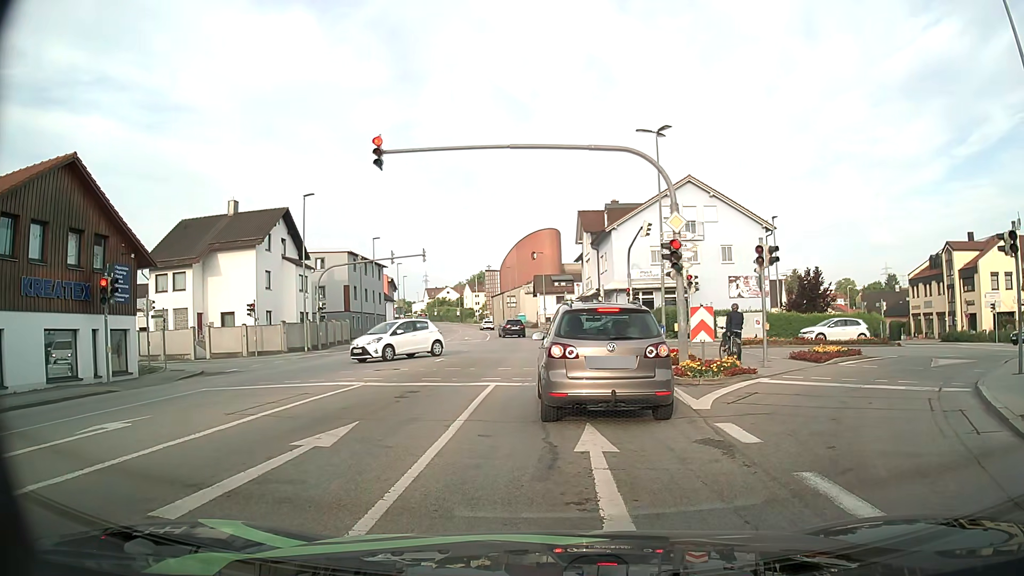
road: tertiary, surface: asphalt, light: Day
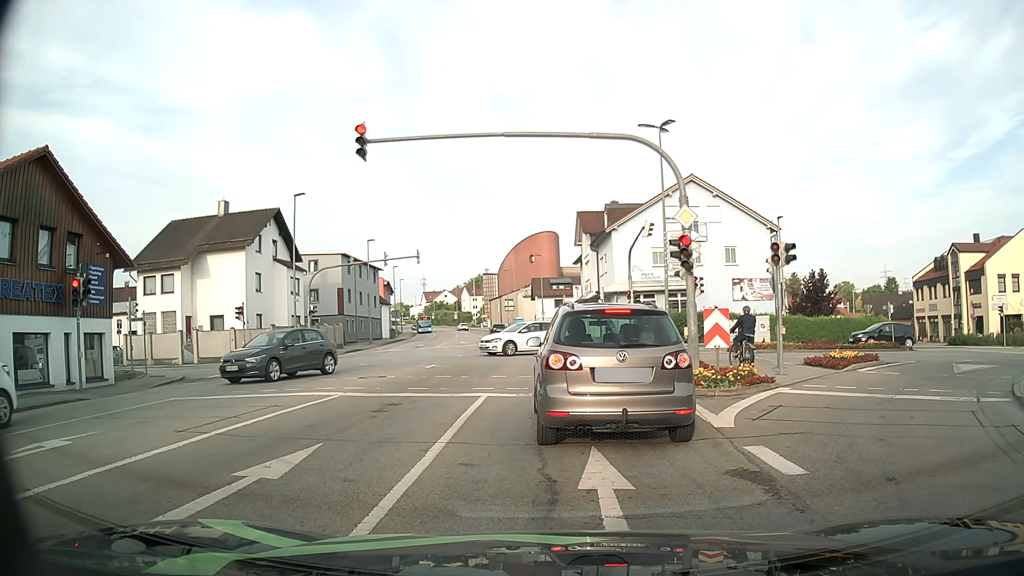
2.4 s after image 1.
(+0.1, +1.4) m; +2°
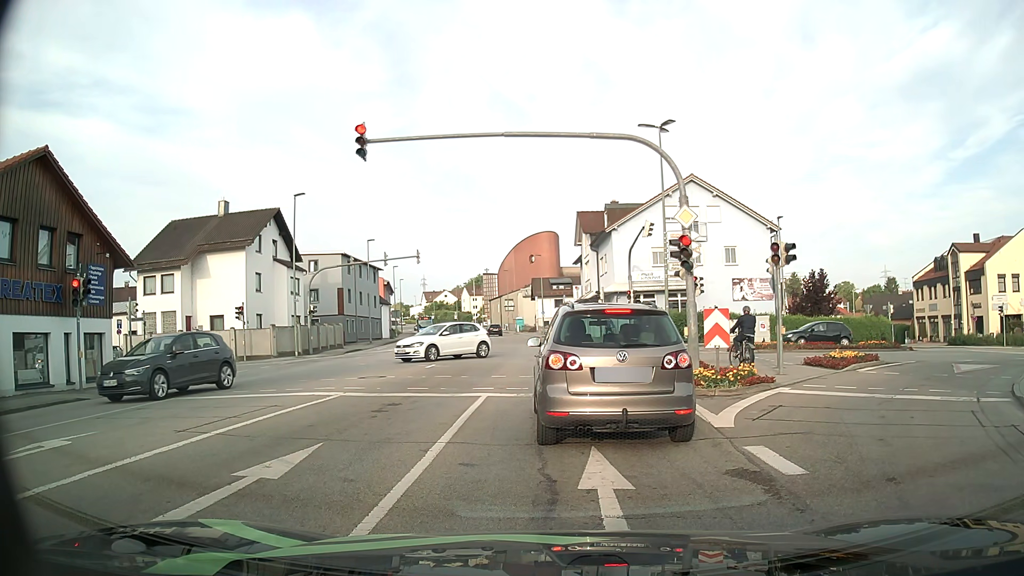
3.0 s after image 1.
(0.0, 0.0) m; 0°
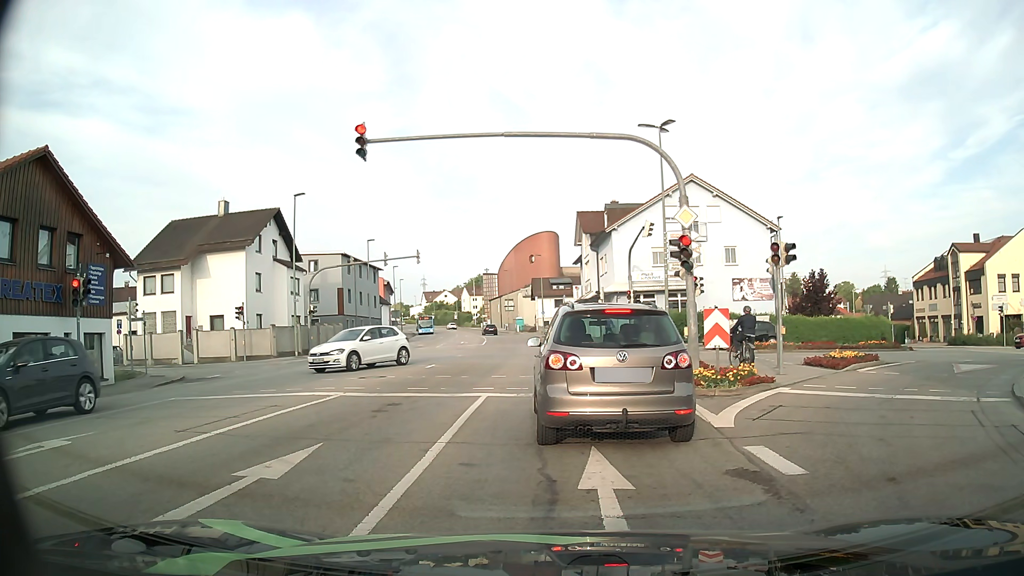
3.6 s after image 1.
(0.0, 0.0) m; 0°
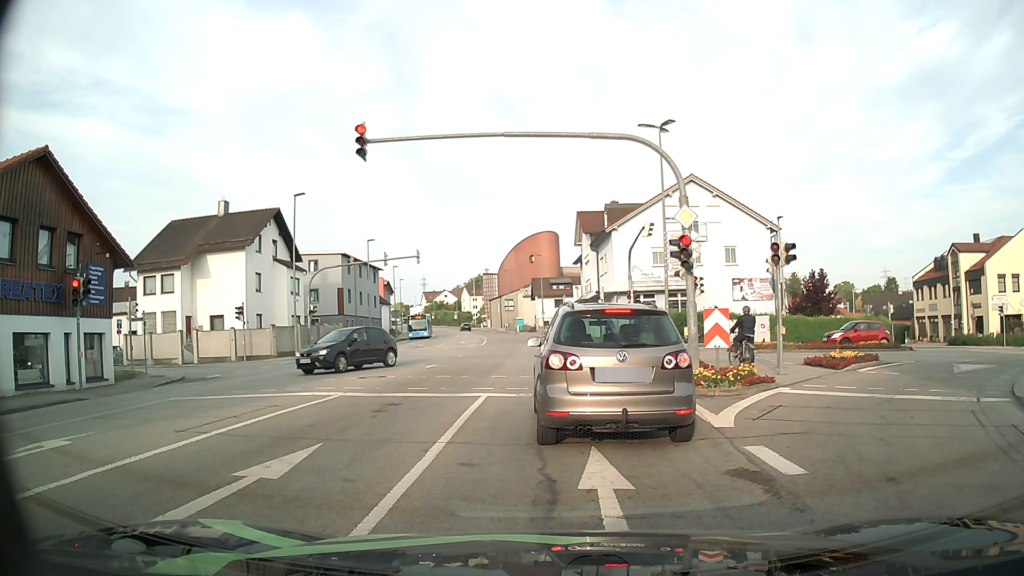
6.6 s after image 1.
(0.0, 0.0) m; 0°
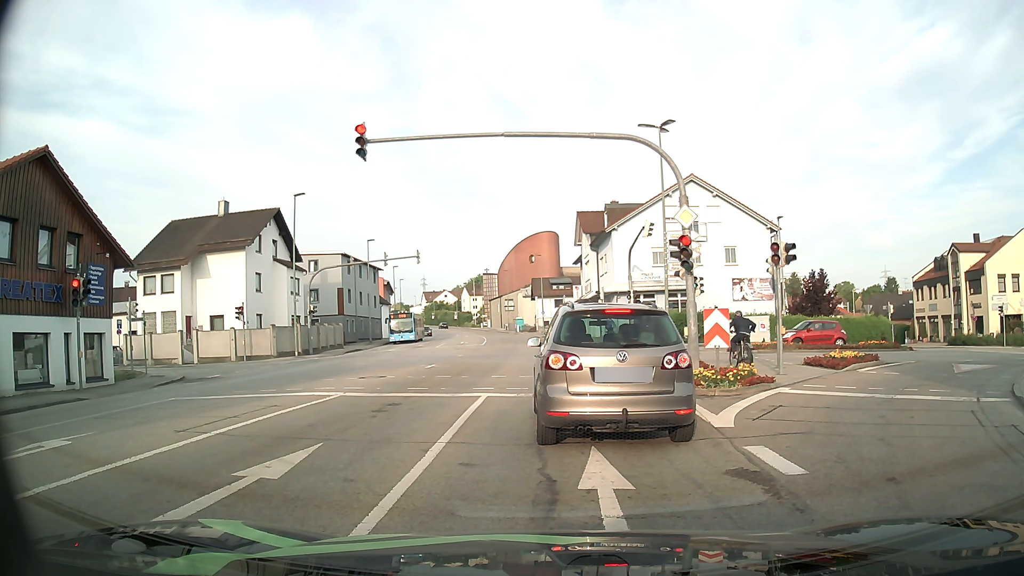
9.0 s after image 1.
(0.0, 0.0) m; 0°
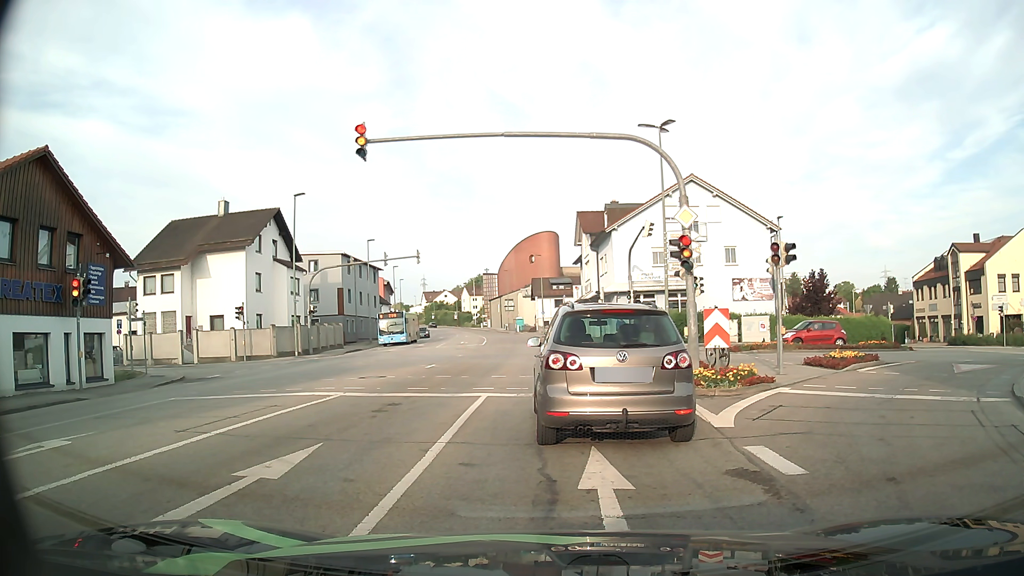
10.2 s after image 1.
(0.0, 0.0) m; 0°
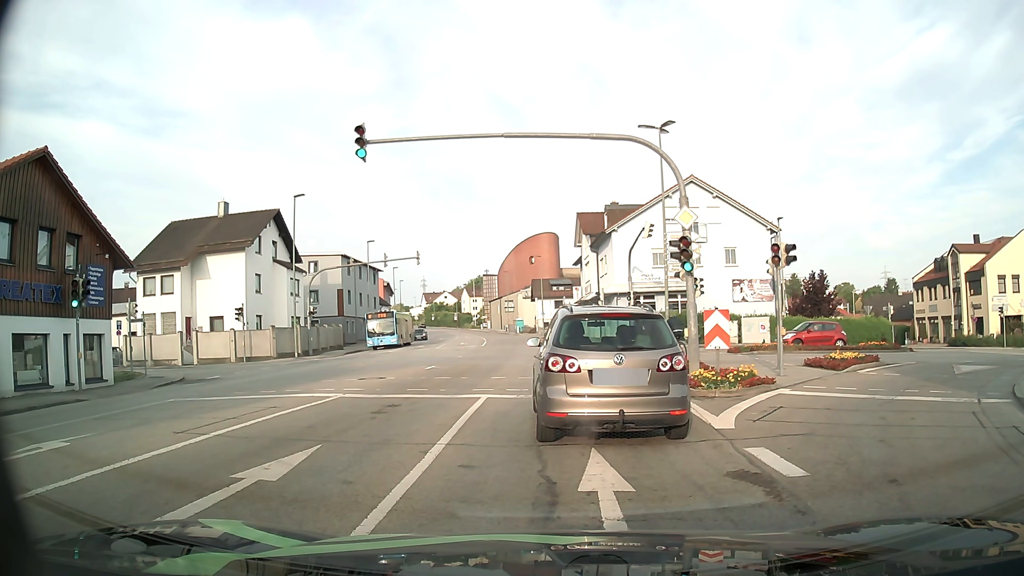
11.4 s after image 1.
(0.0, 0.0) m; 0°
